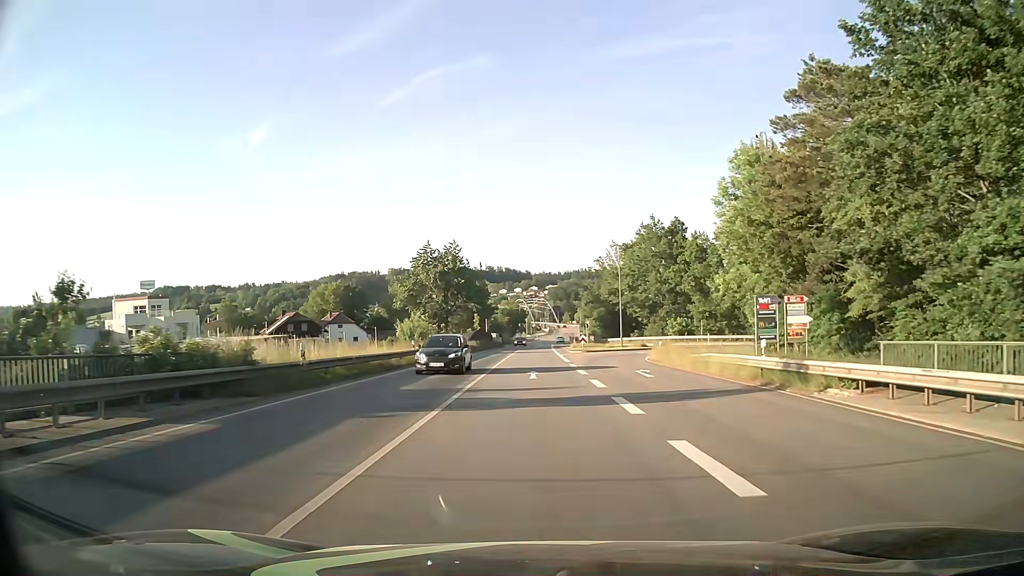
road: primary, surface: asphalt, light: Day
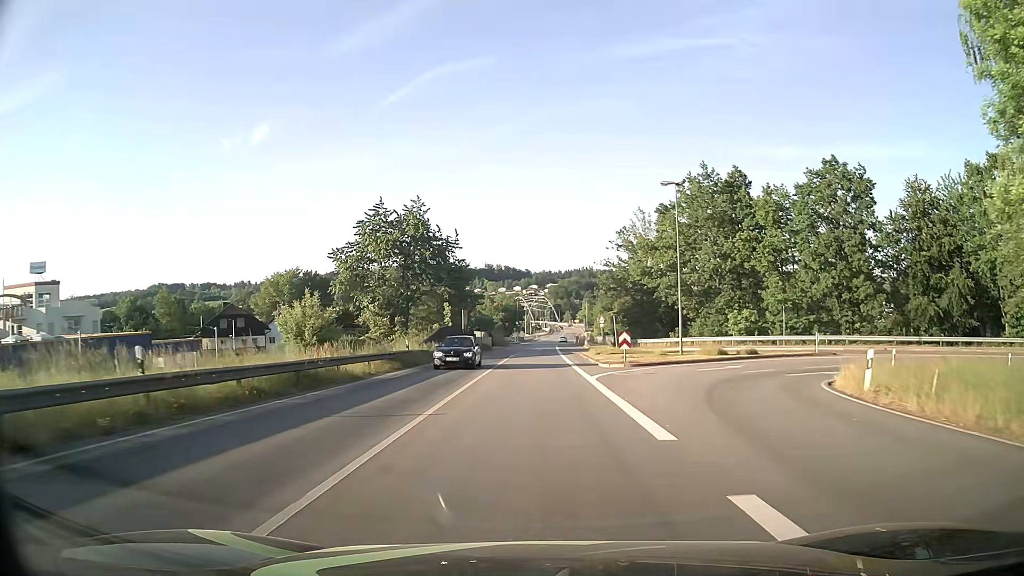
(-0.1, +27.0) m; 0°
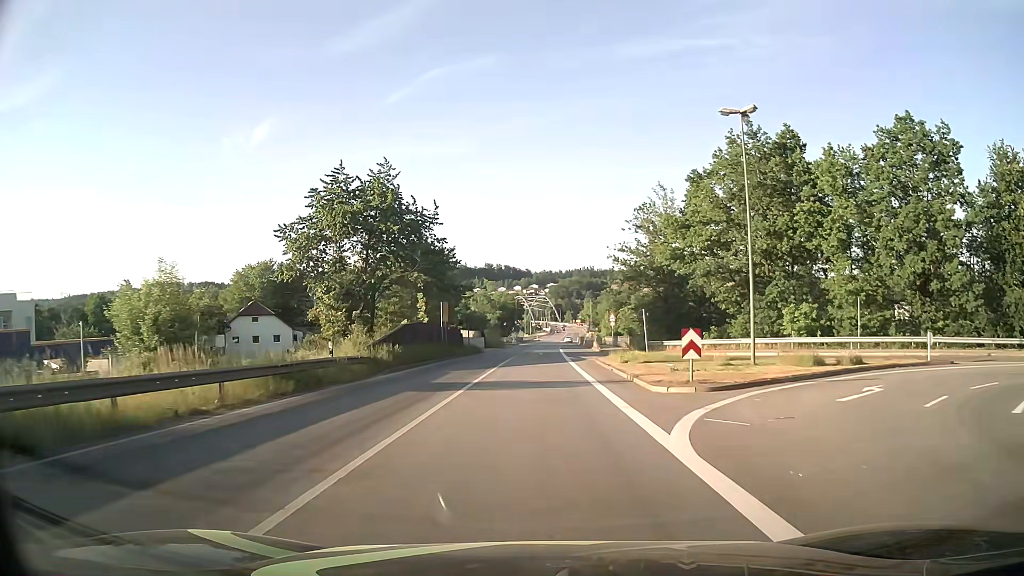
(0.0, +13.1) m; 0°
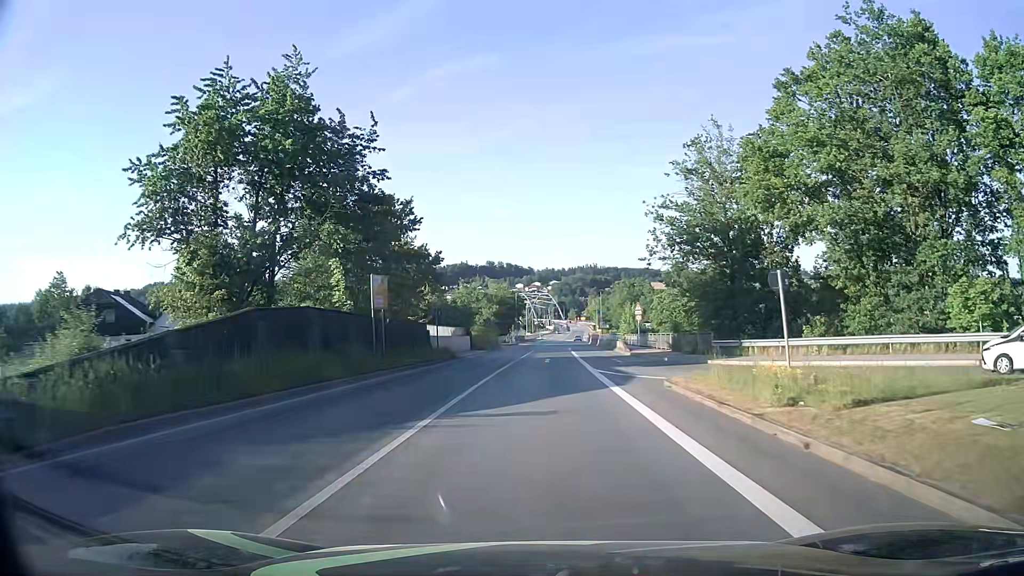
(+0.1, +19.6) m; 0°
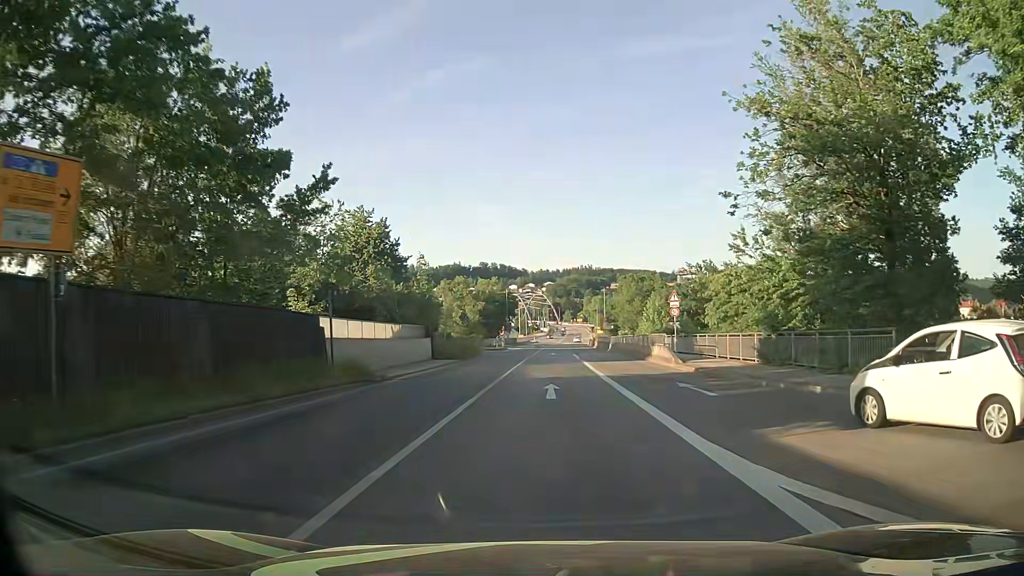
(+0.1, +19.3) m; +1°
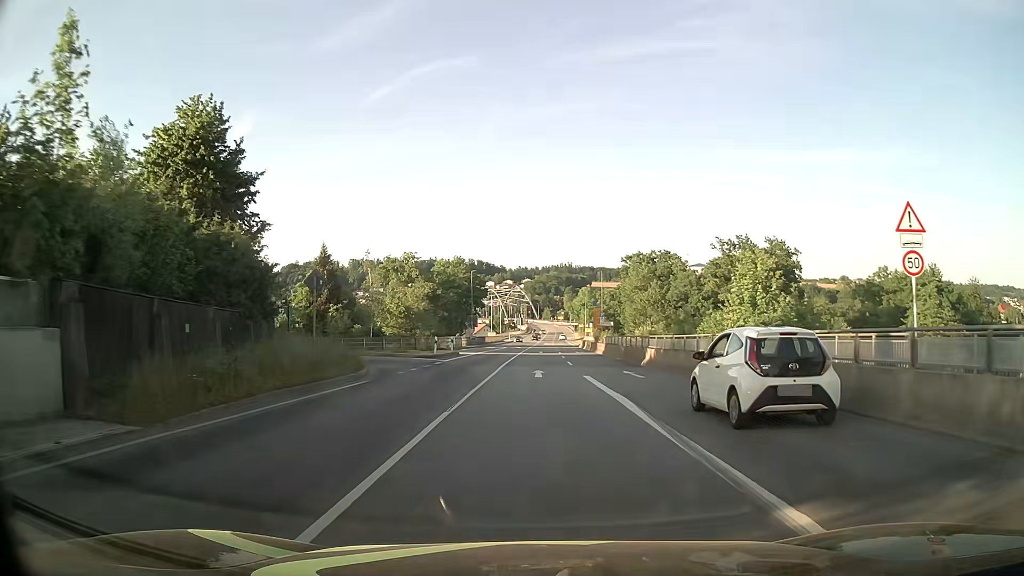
(+0.4, +31.7) m; +2°
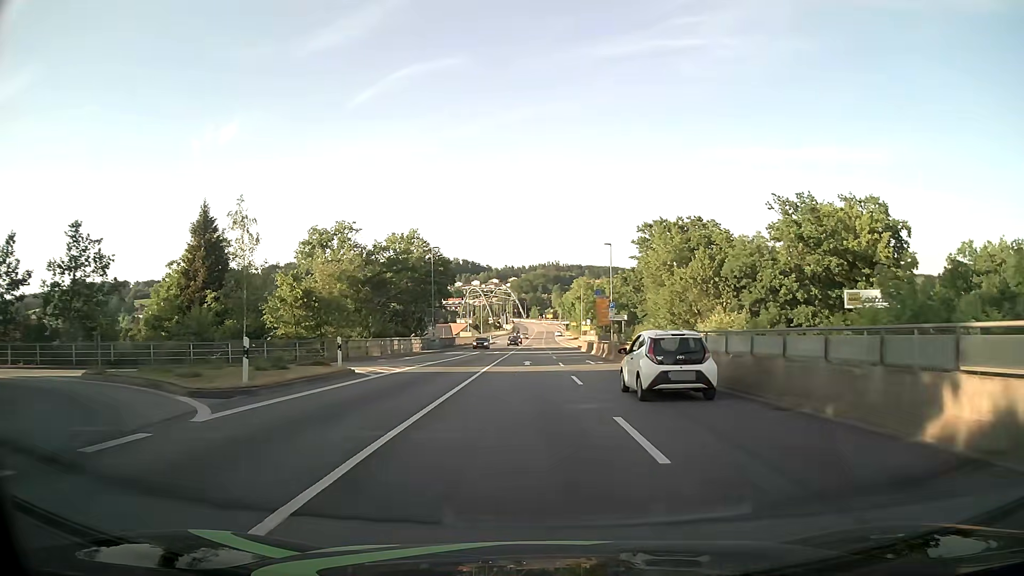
(+0.2, +26.1) m; +1°
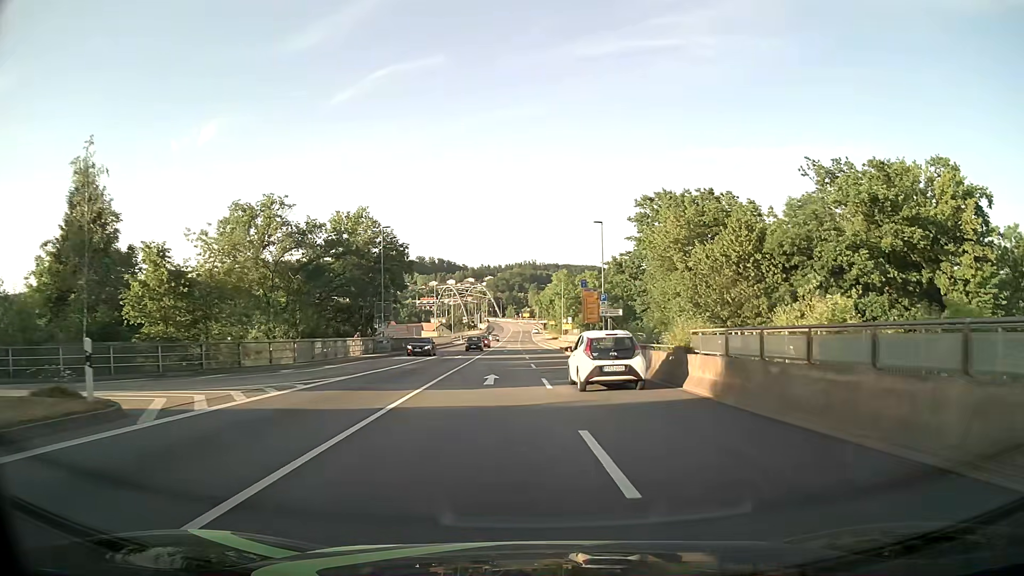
(+0.1, +13.3) m; +2°
(0, +10) (0, +20) (+1, +30) (+1, +40) (+1, +50) (0, +60) (0, +70) (0, +80) (-1, +90) (-1, +100) m
